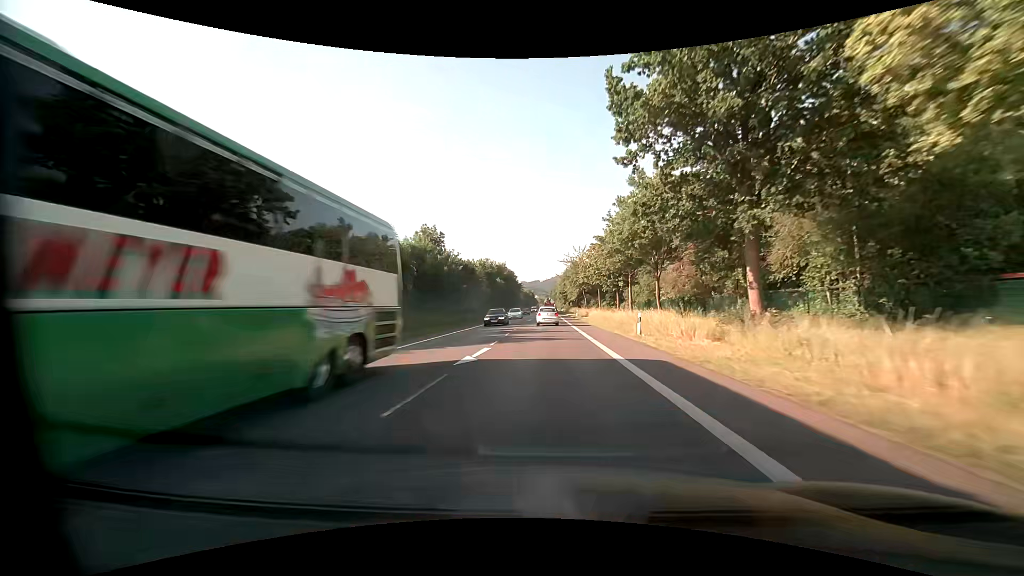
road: primary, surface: asphalt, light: Day
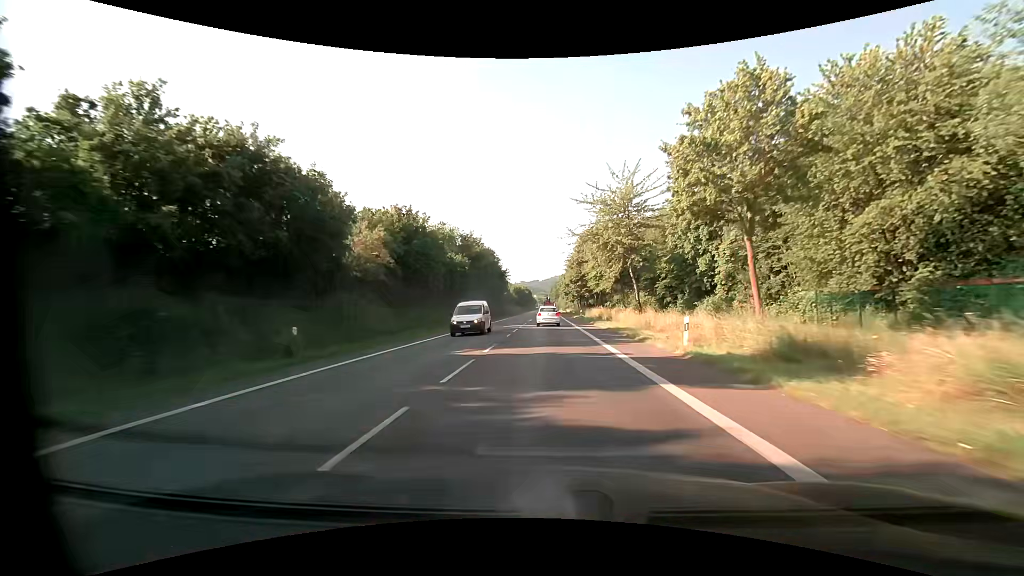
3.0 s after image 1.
(-0.1, +57.9) m; 0°
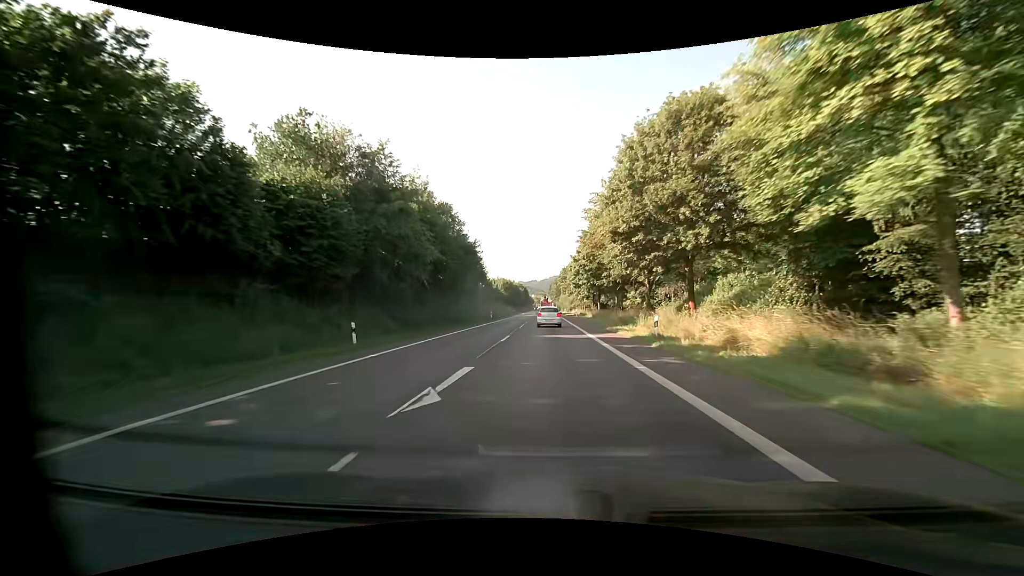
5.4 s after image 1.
(+0.2, +44.9) m; 0°
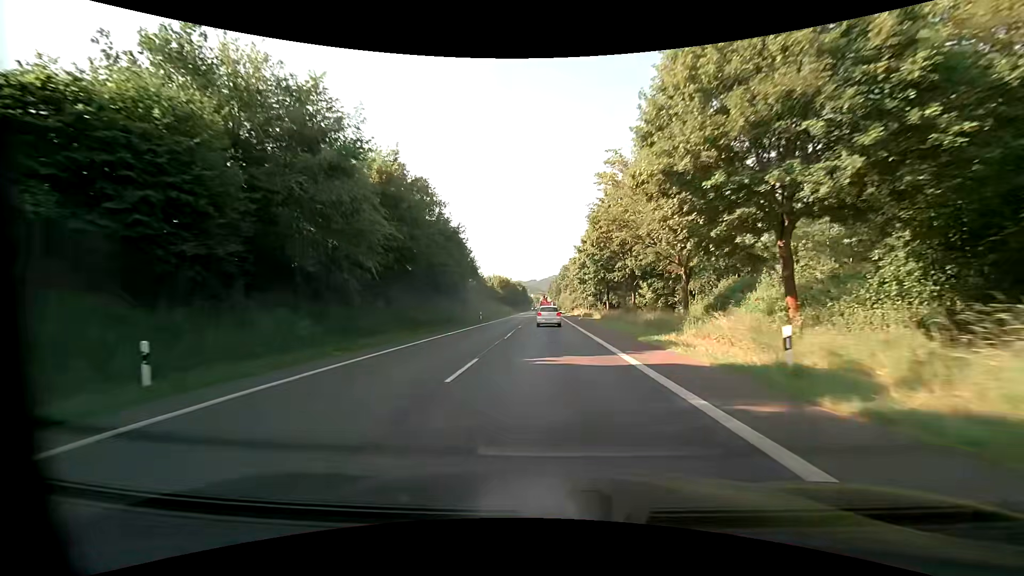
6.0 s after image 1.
(0.0, +11.1) m; 0°
(0, +10) (0, +20) (0, +30) (0, +40) (0, +50) (0, +60) (0, +70) (0, +80) (0, +90) (0, +100) m
